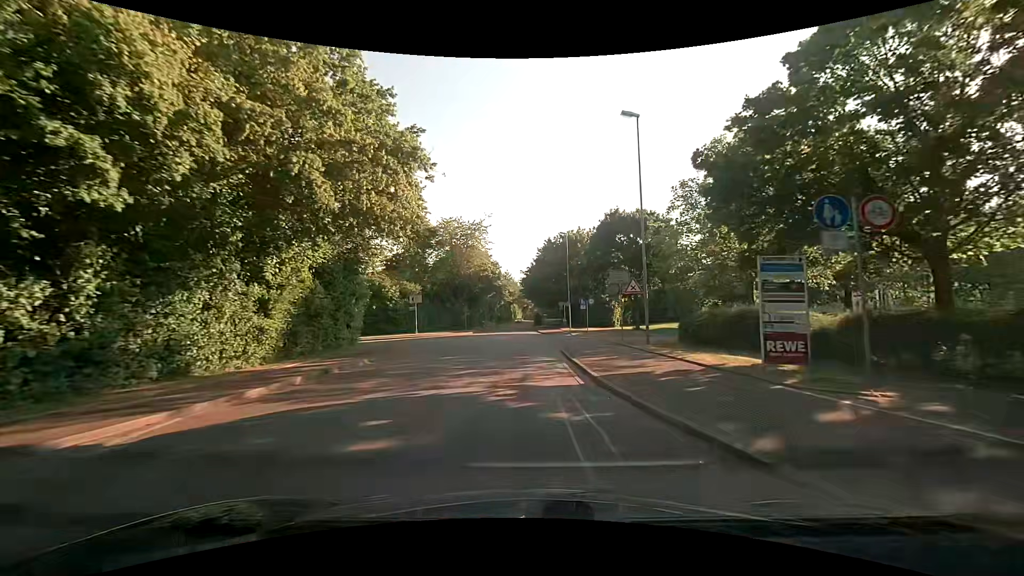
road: tertiary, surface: asphalt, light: Day
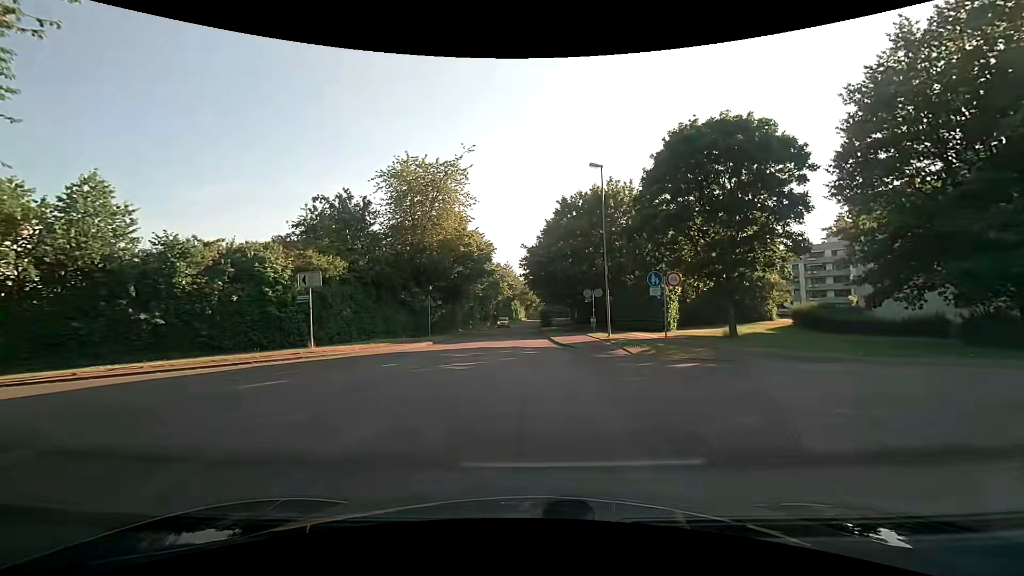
(0.0, +22.7) m; 0°
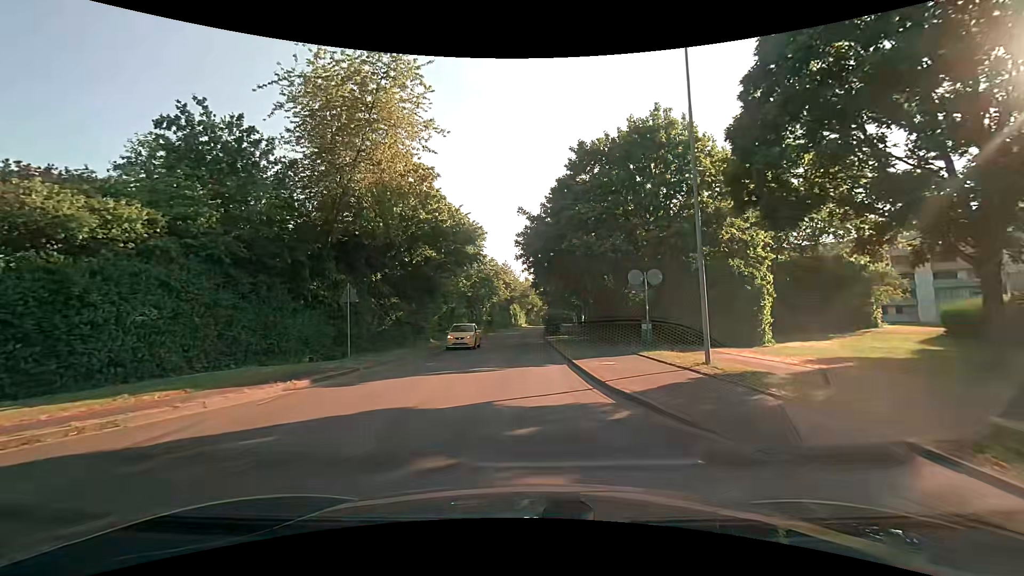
(+0.1, +16.2) m; 0°
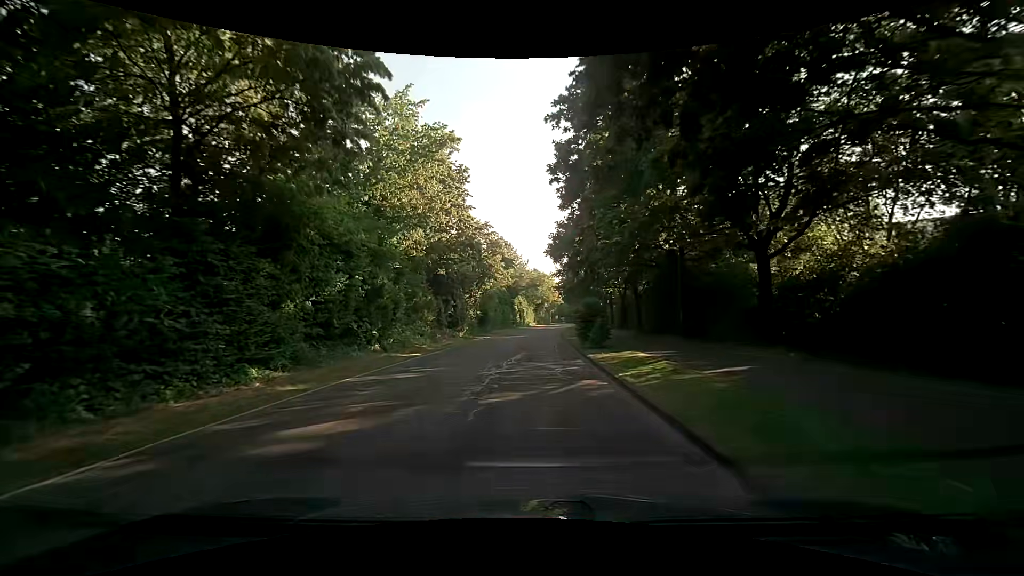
(-0.5, +26.6) m; -1°
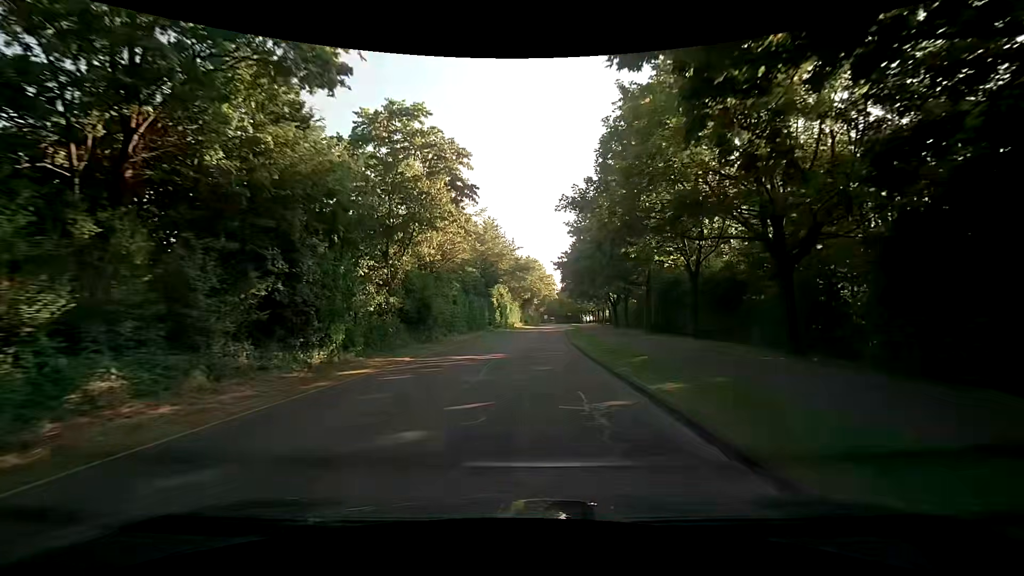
(+0.1, +27.0) m; +2°
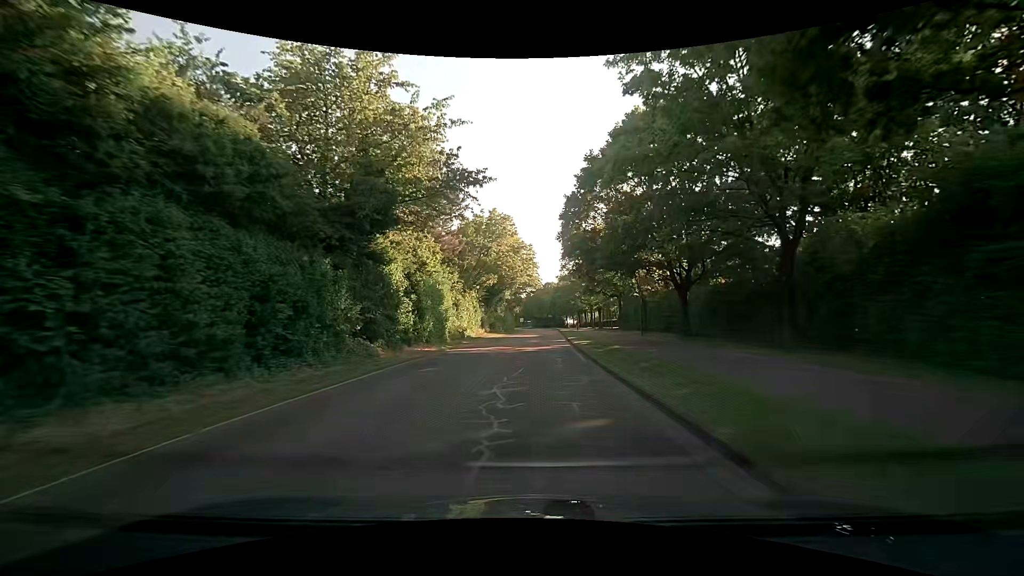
(+0.7, +37.2) m; +2°
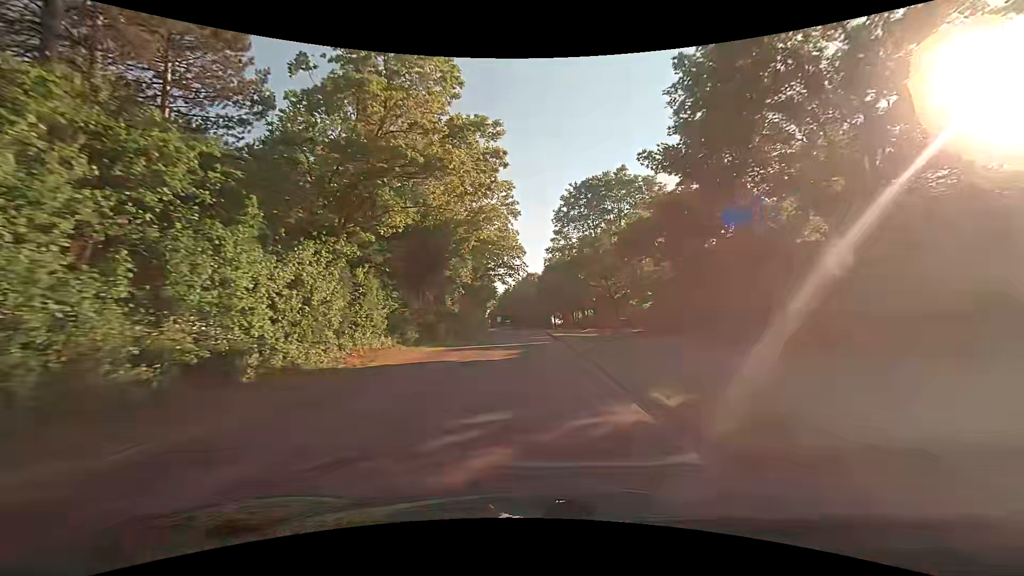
(+1.2, +30.4) m; +4°
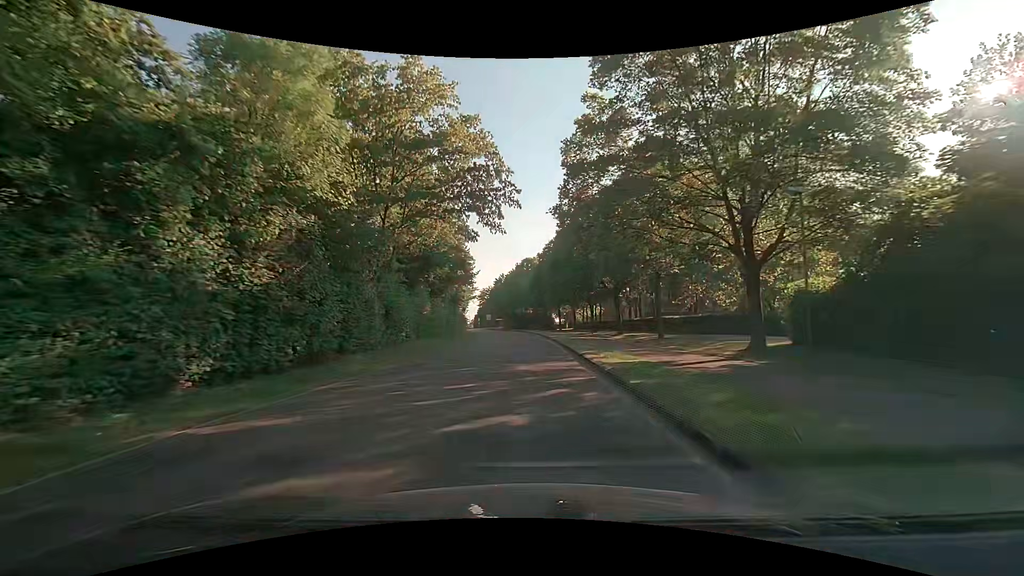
(-0.1, +30.3) m; 0°
(0, +10) (0, +20) (0, +30) (0, +40) (-1, +50) (-1, +60) (-2, +70) (-3, +80) (-4, +90) (-6, +100) m
